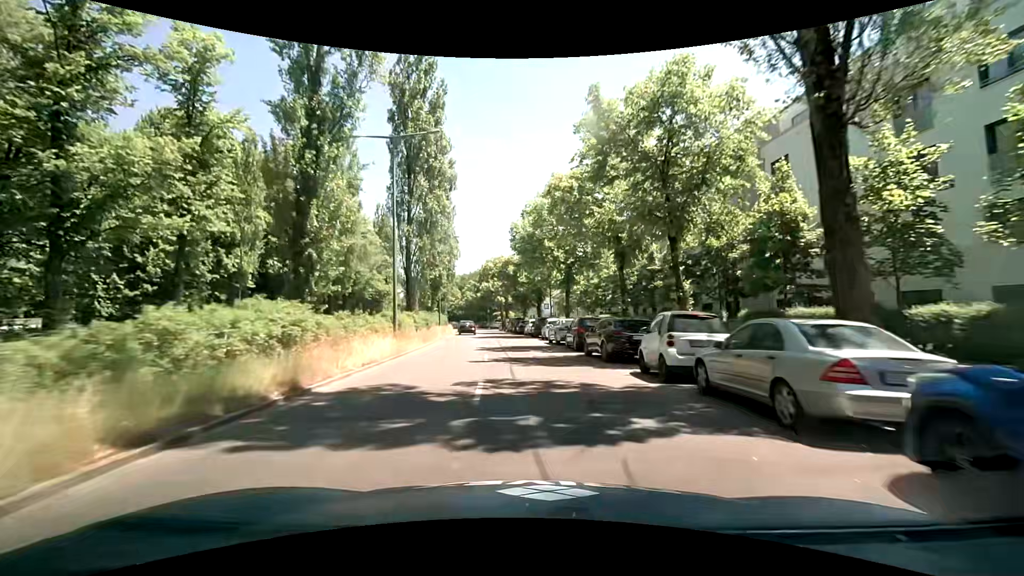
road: secondary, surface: asphalt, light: Day
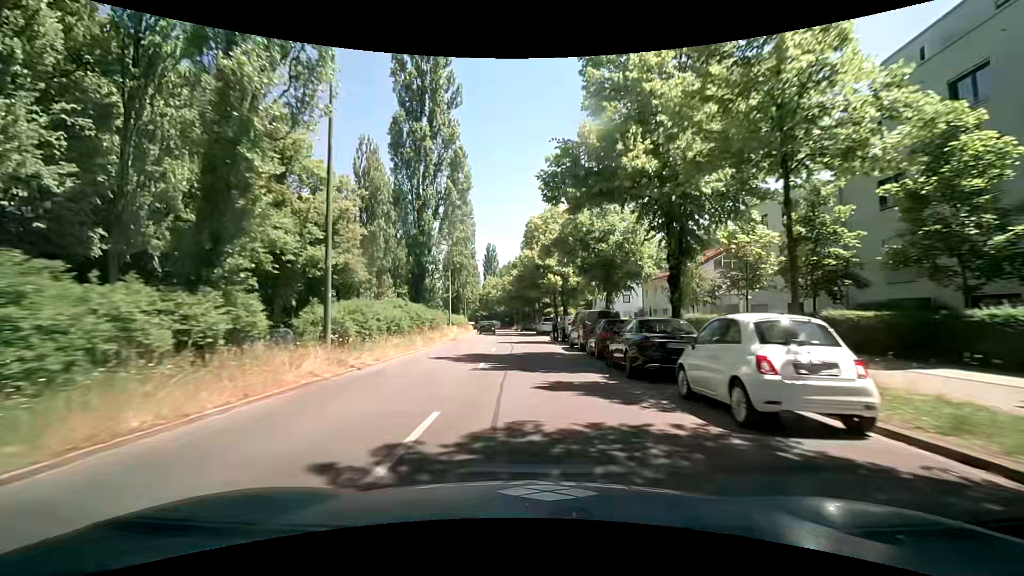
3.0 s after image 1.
(-2.0, +39.6) m; -6°
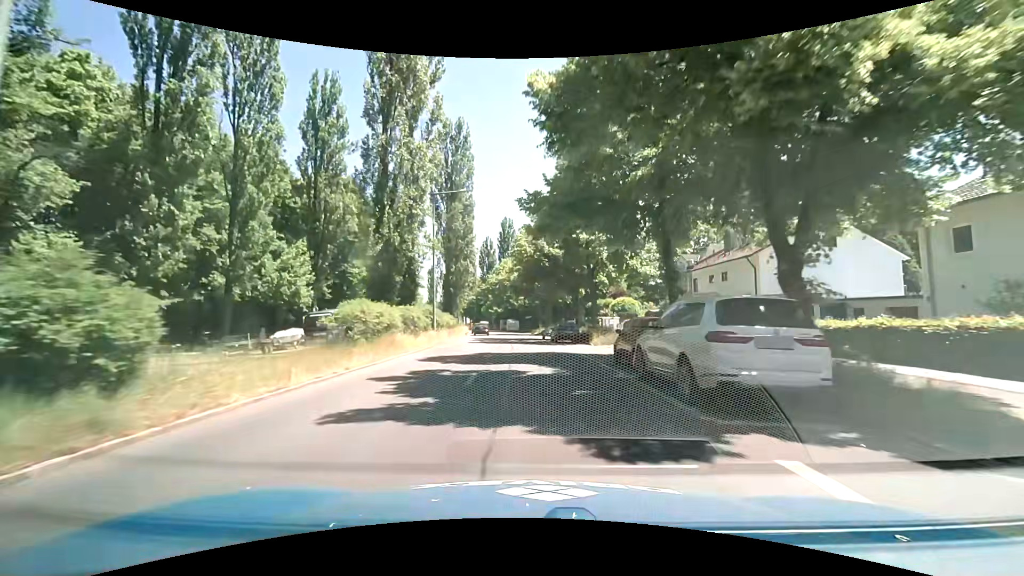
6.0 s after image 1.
(-1.5, +39.7) m; -4°
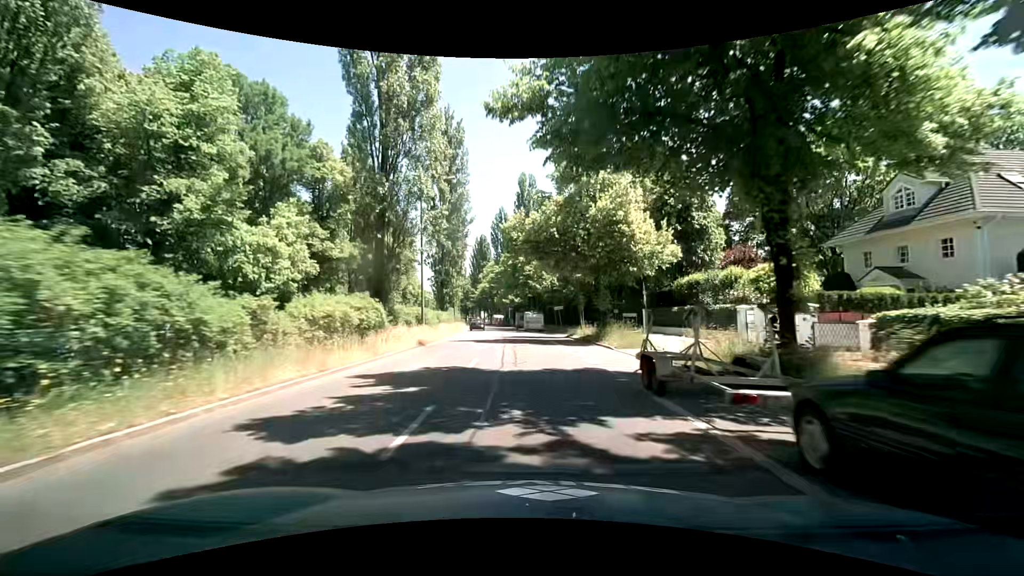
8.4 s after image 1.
(-0.5, +32.4) m; -3°
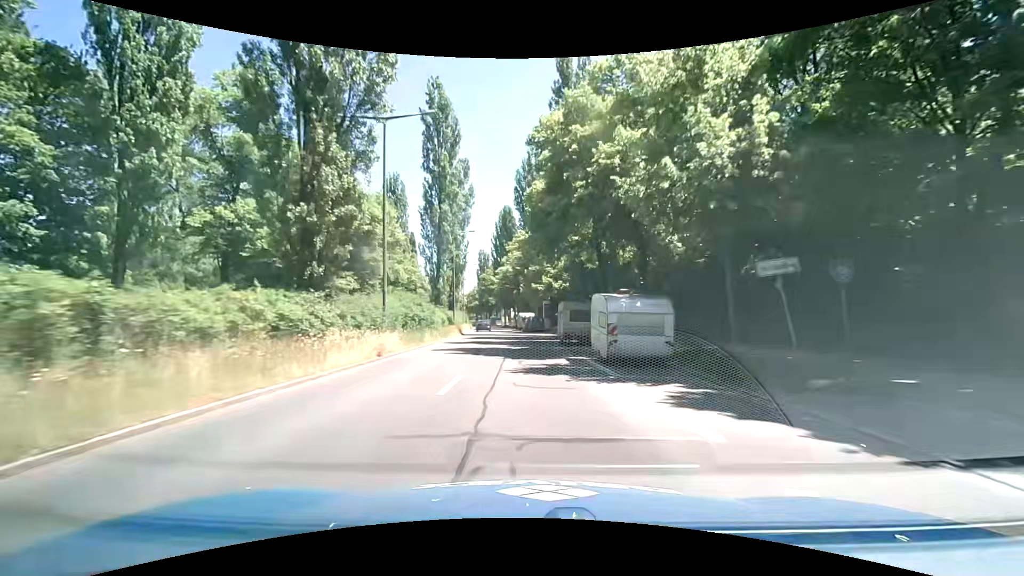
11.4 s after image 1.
(-1.0, +41.0) m; -4°
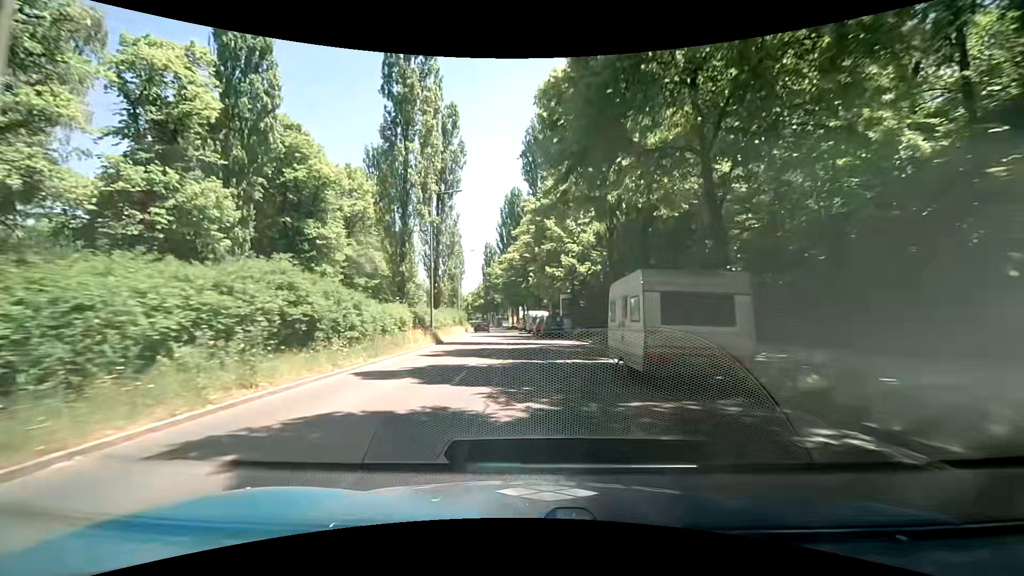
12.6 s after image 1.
(0.0, +16.7) m; -1°
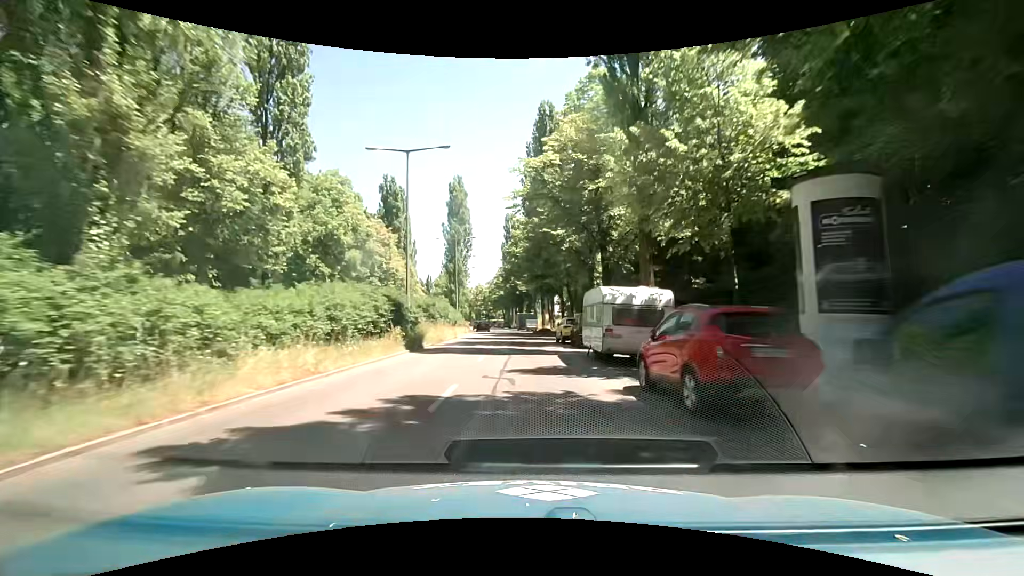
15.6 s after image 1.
(-0.9, +39.0) m; -2°
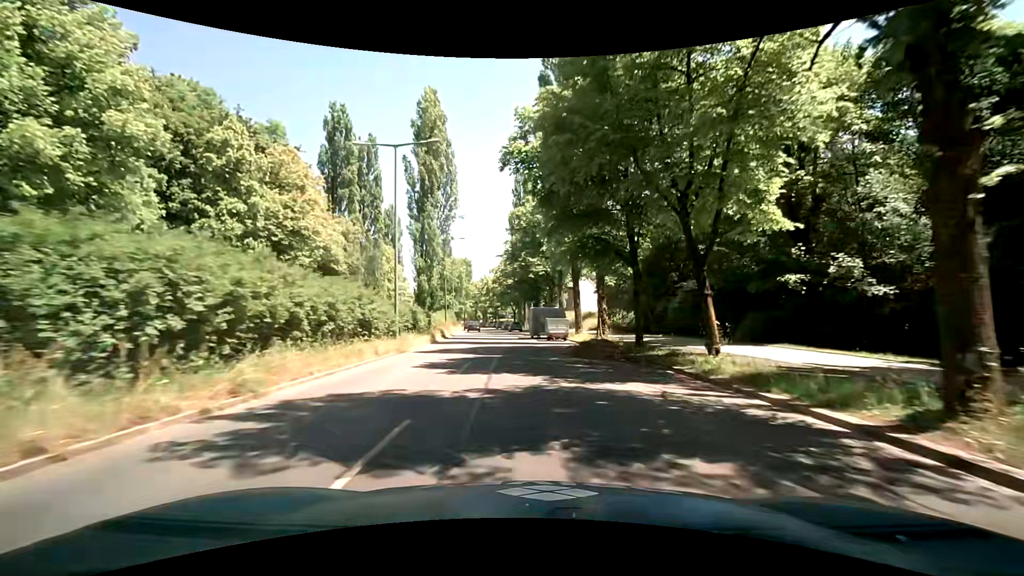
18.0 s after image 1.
(-0.9, +30.5) m; -1°
(0, +10) (-1, +20) (-2, +30) (-2, +40) (-3, +50) (-5, +60) (-6, +70) (-7, +80) (-9, +89) (-11, +99) m
